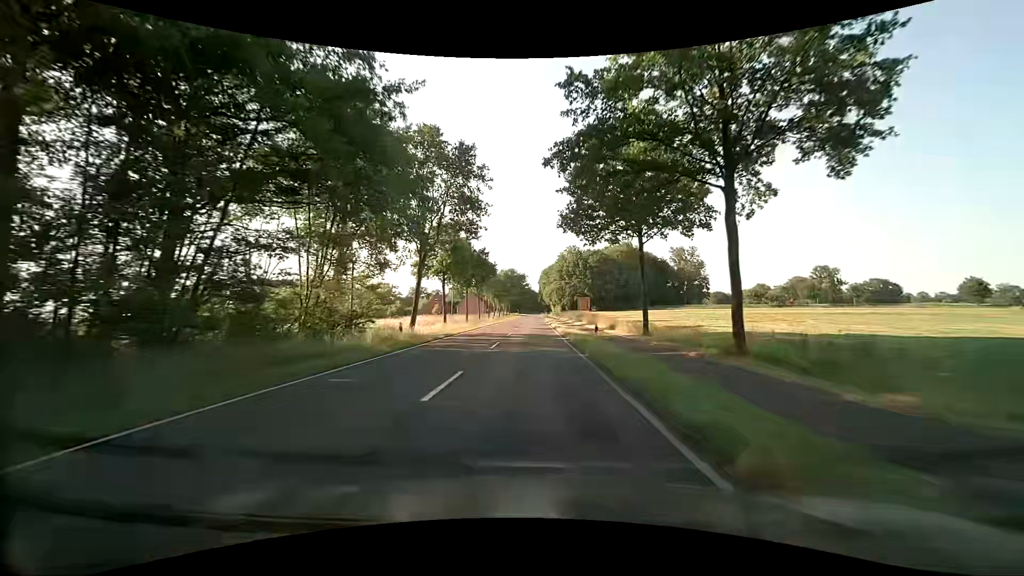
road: secondary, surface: asphalt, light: Day
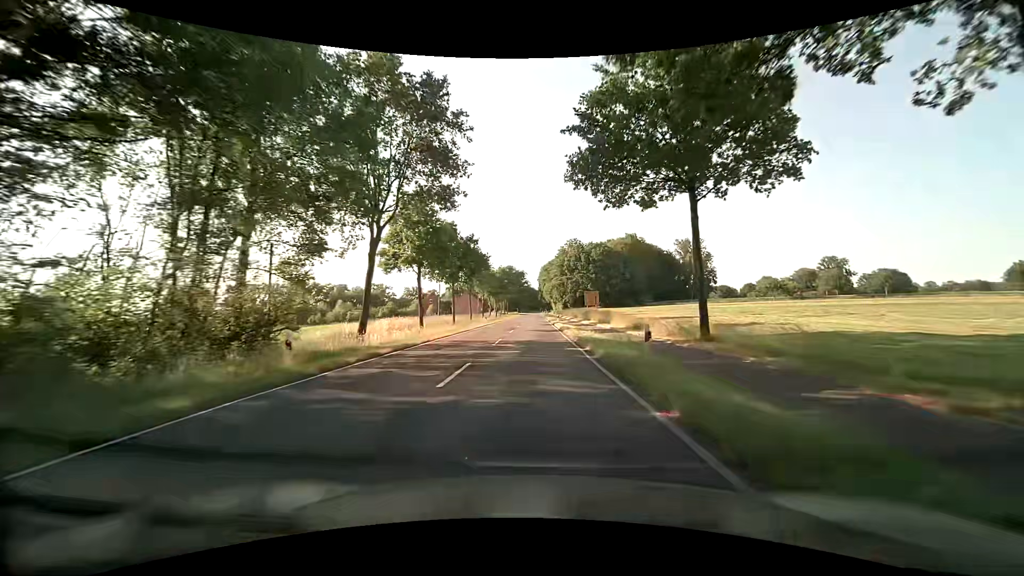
(+0.1, +10.8) m; 0°
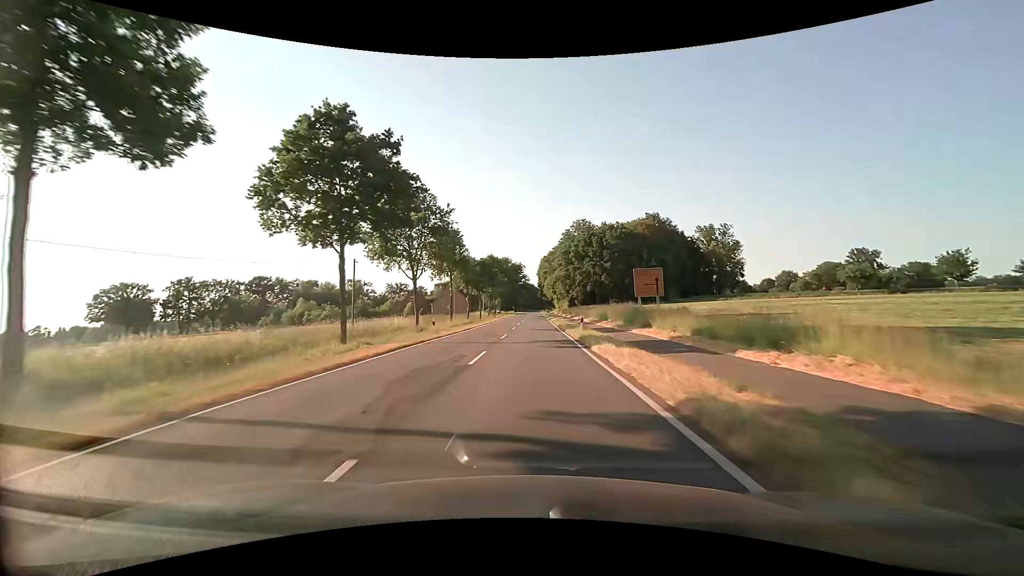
(-0.2, +32.2) m; 0°
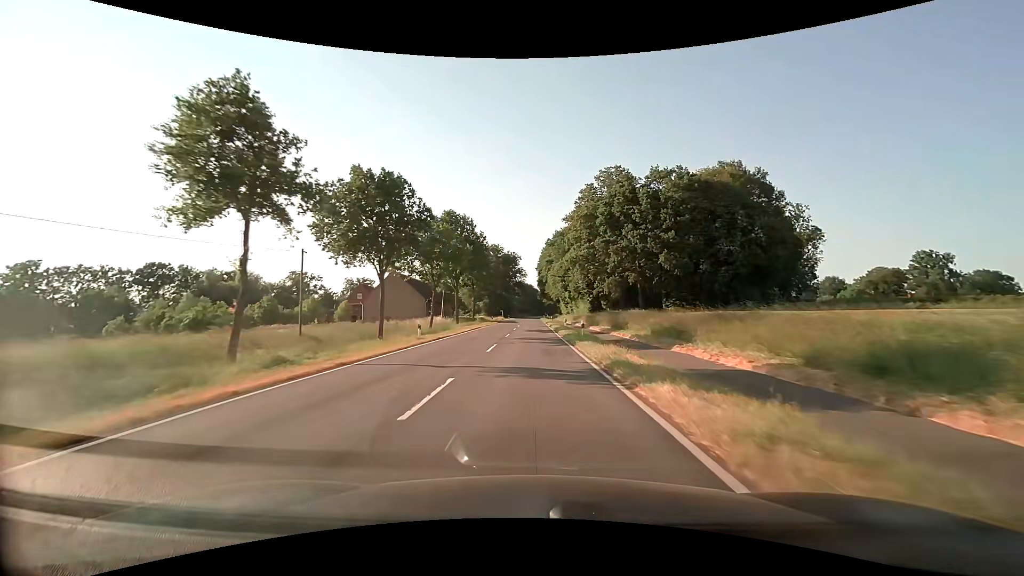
(-0.1, +53.6) m; 0°
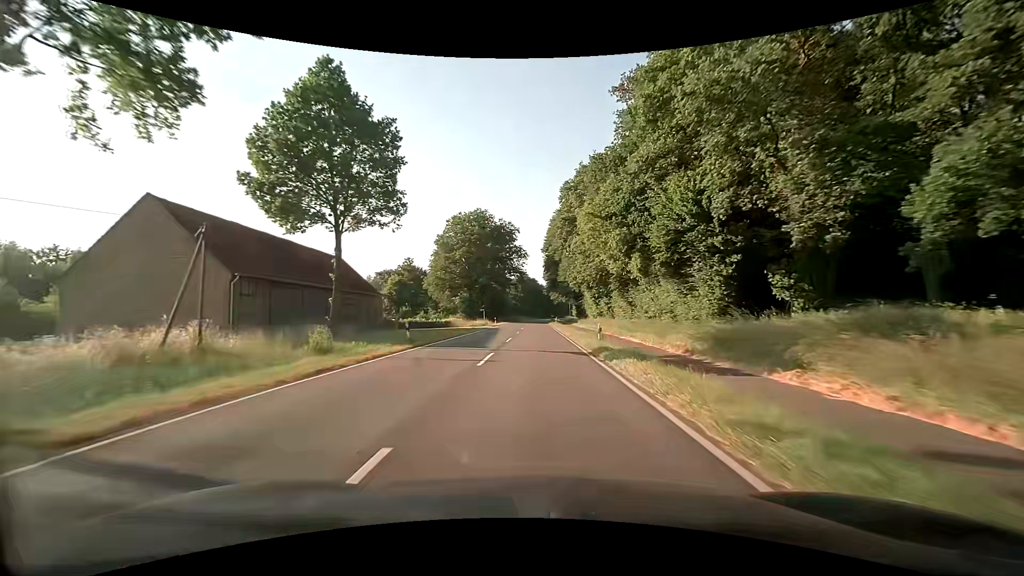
(-0.3, +53.5) m; 0°
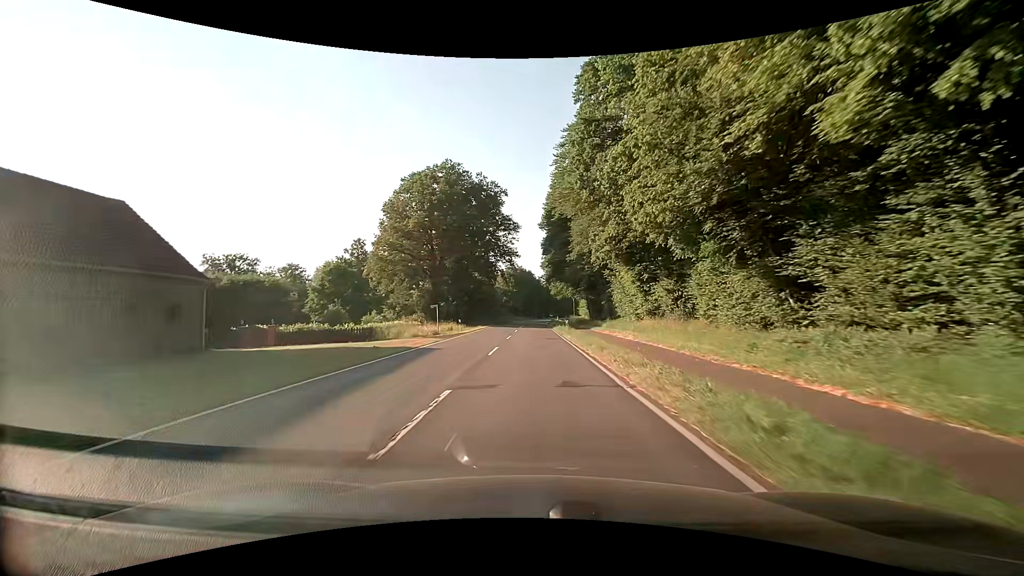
(+0.1, +32.2) m; +1°
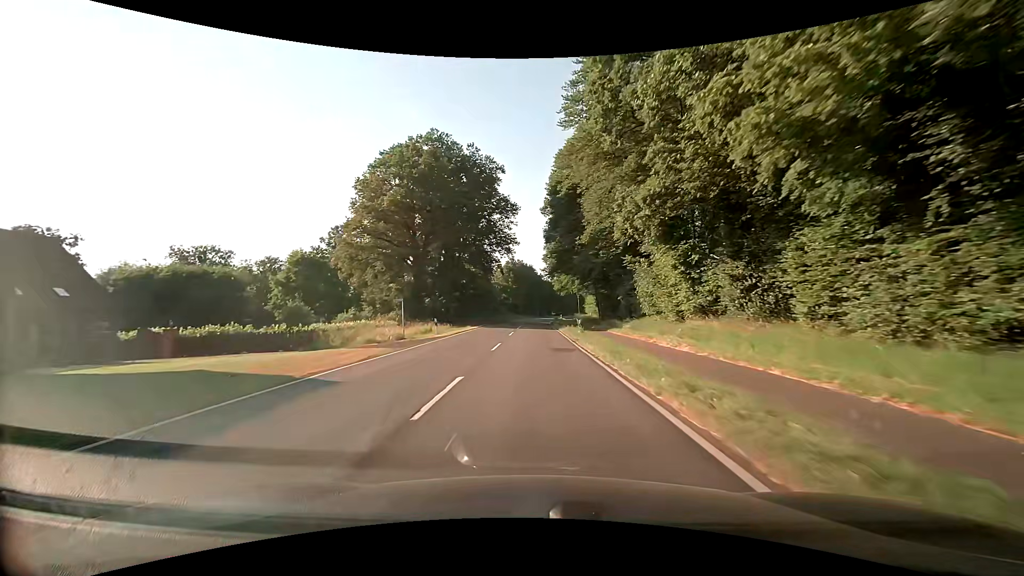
(-0.1, +10.7) m; 0°
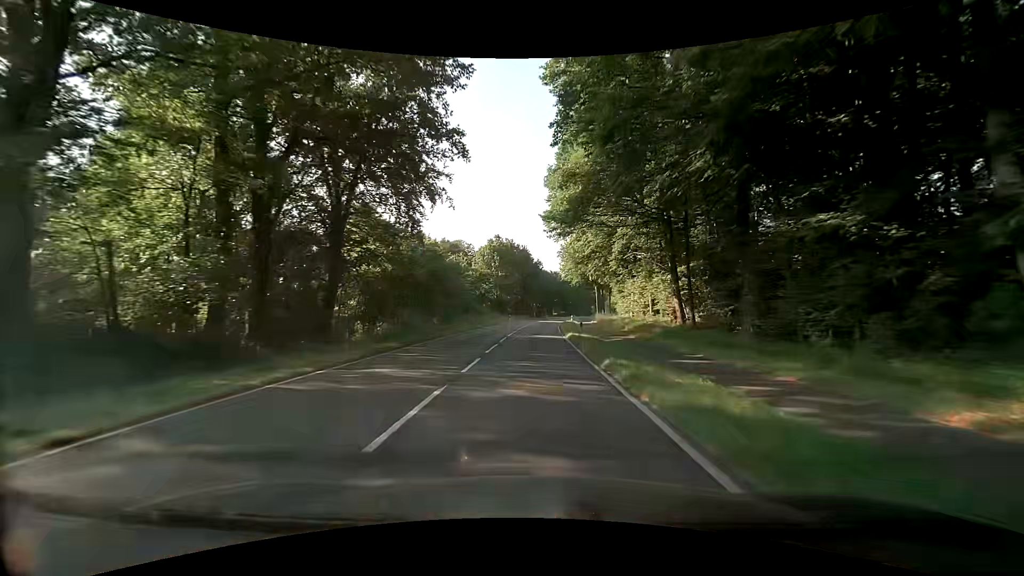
(-0.1, +42.9) m; 0°
(0, +10) (0, +20) (0, +30) (0, +40) (+1, +50) (+1, +60) (+2, +70) (+3, +80) (+4, +90) (+6, +100) m
